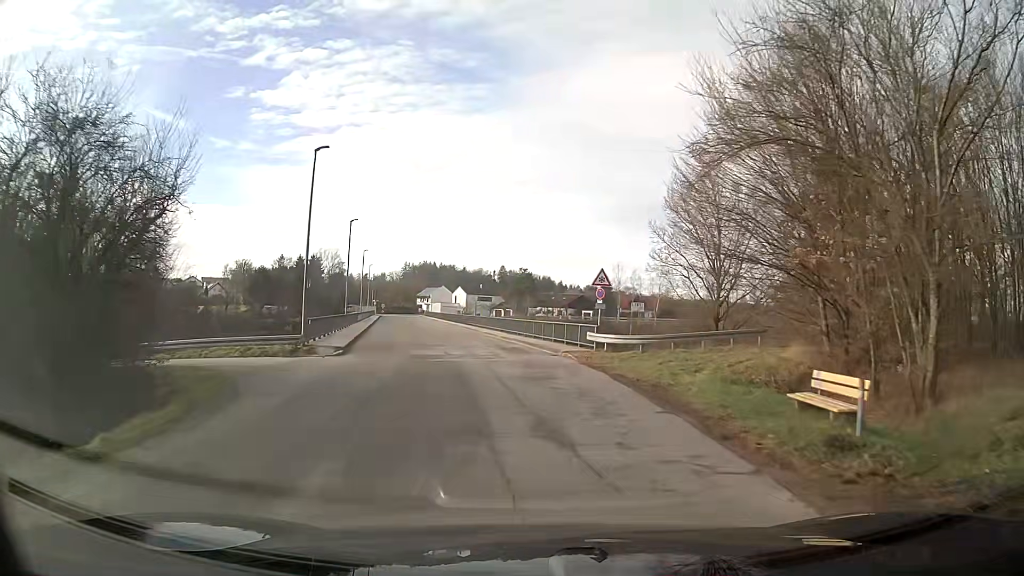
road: residential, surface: asphalt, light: Day
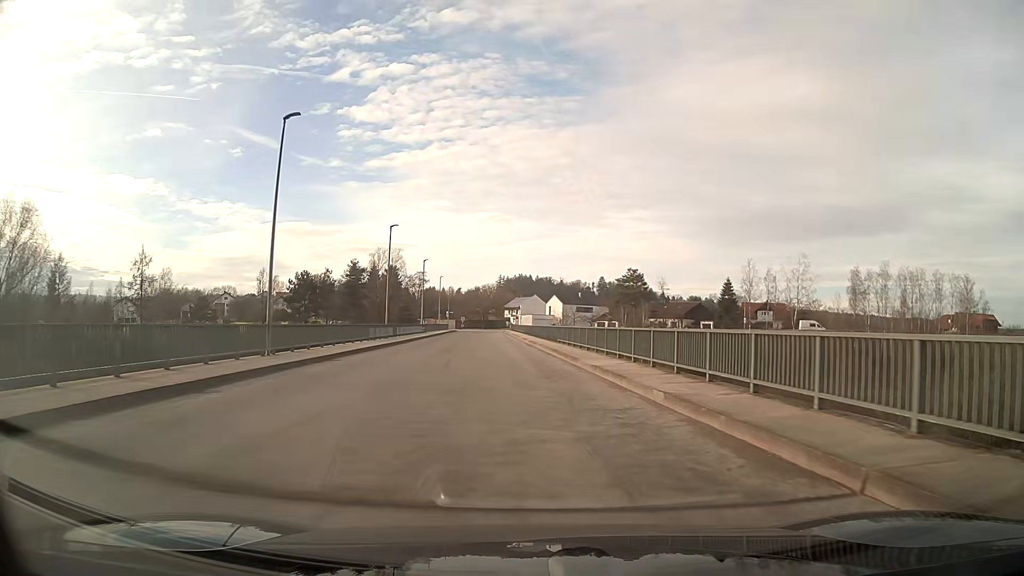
(-1.8, +30.5) m; -7°
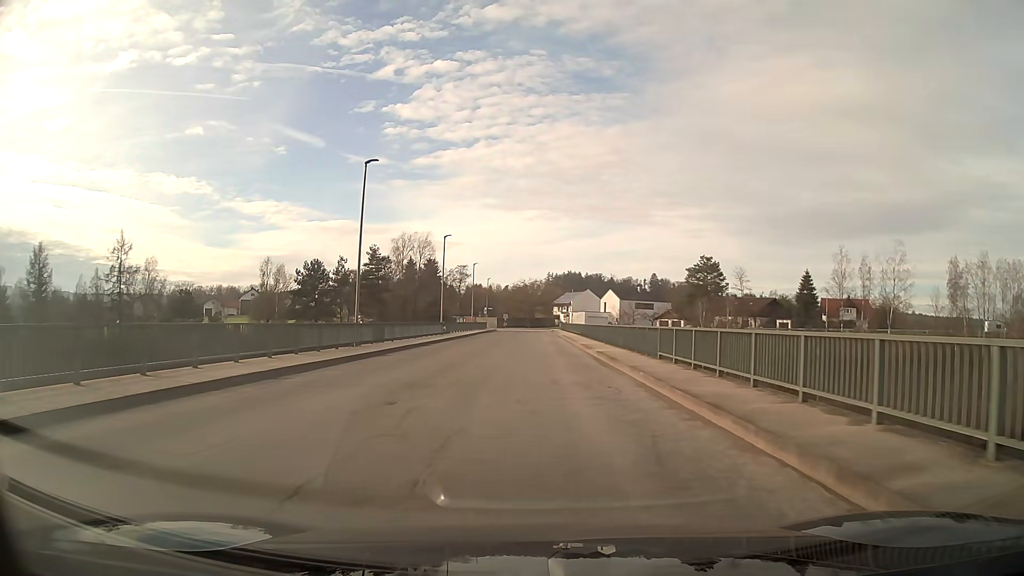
(-0.8, +20.1) m; -4°
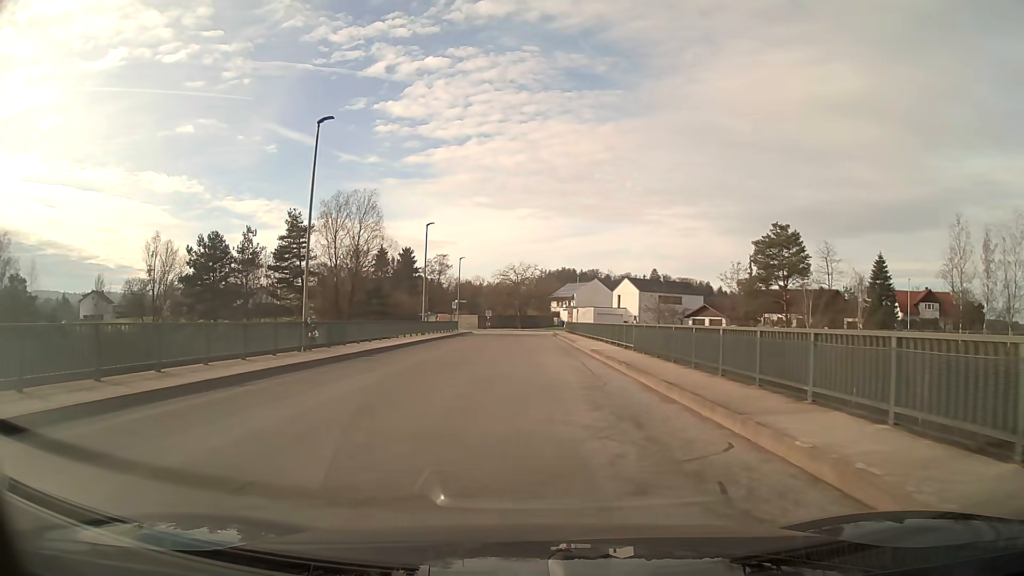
(+0.1, +33.3) m; +1°
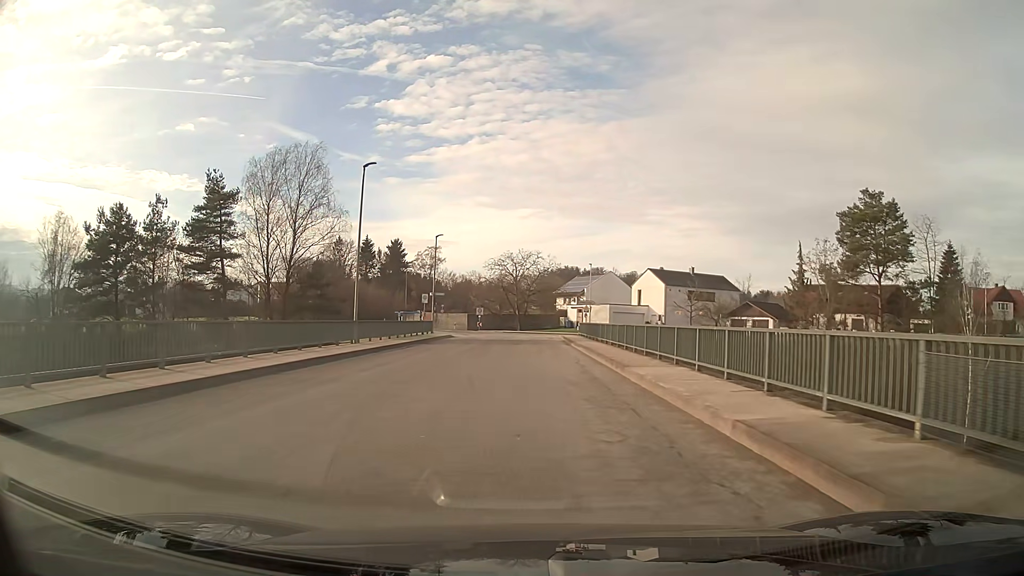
(0.0, +19.6) m; 0°
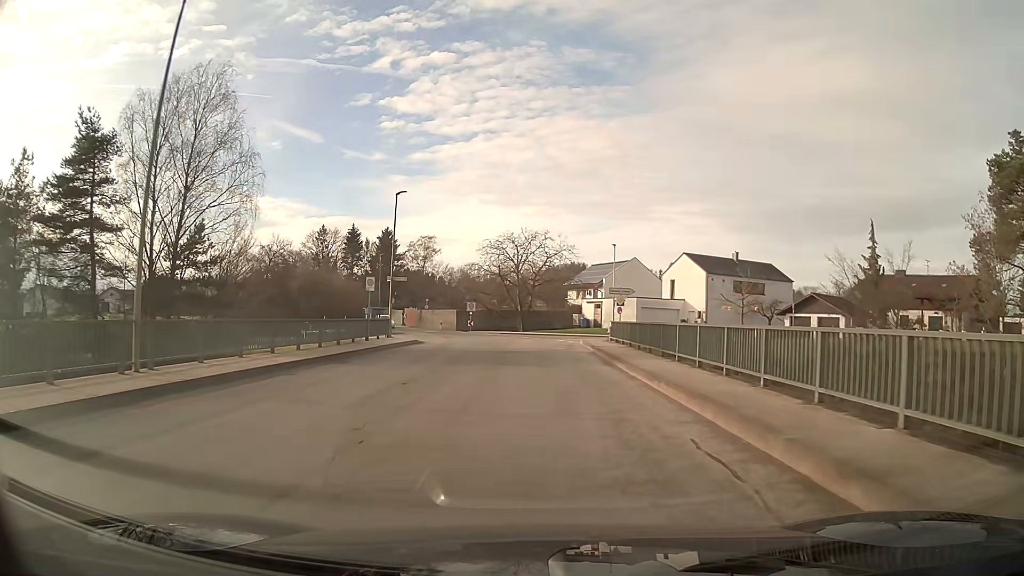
(0.0, +18.2) m; 0°
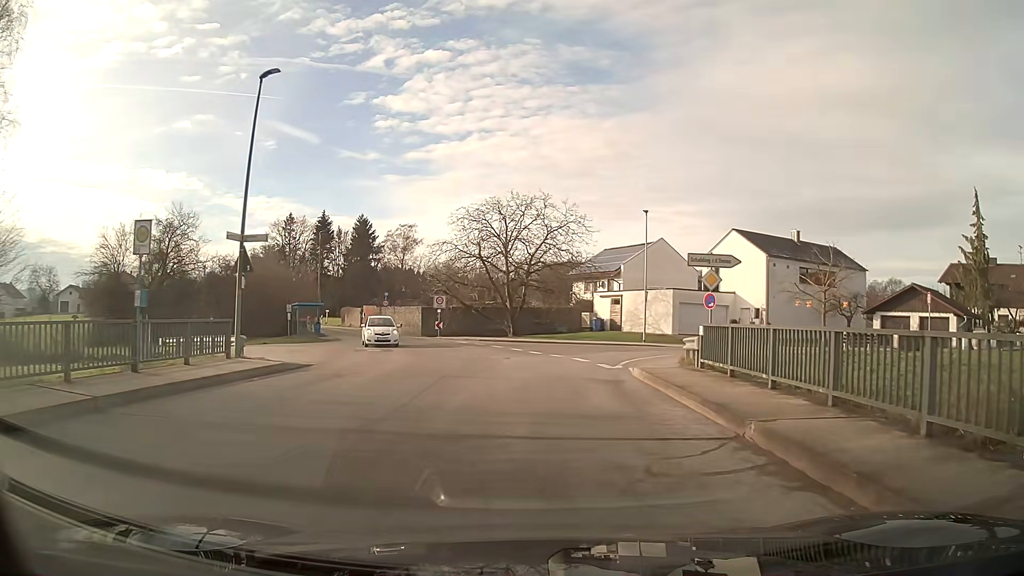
(0.0, +19.1) m; 0°
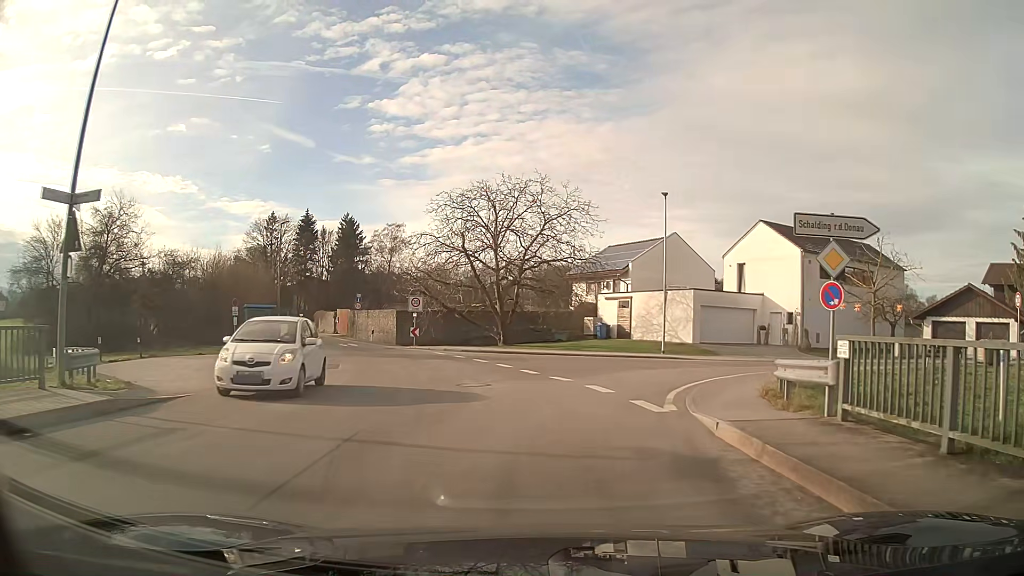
(0.0, +7.5) m; 0°
(0, +10) (+4, +19) (+12, +24) (+22, +24) (+32, +21) (+42, +18) (+51, +15) (+61, +12) (+70, +9) (+80, +7) m
